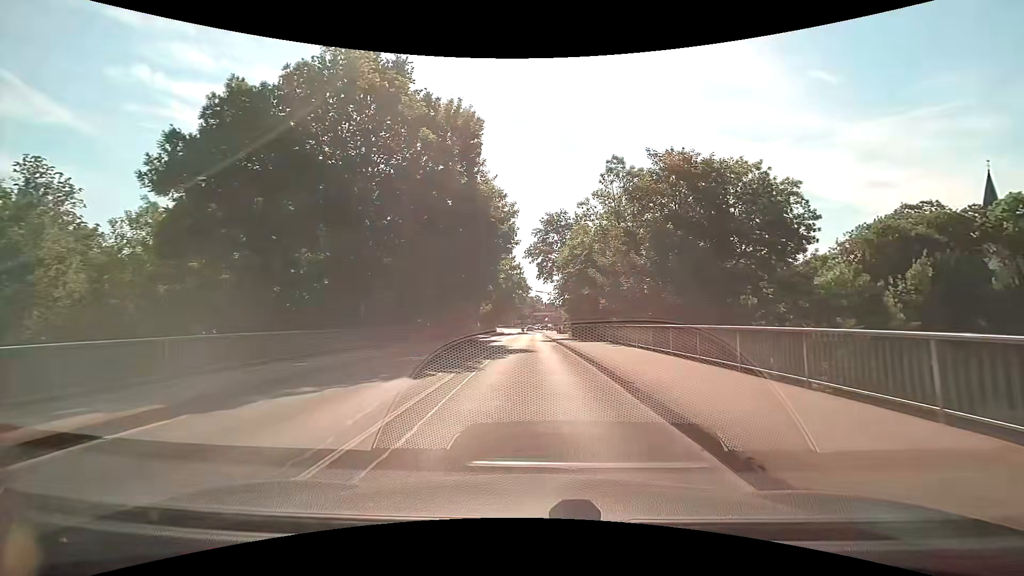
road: tertiary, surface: asphalt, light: Day
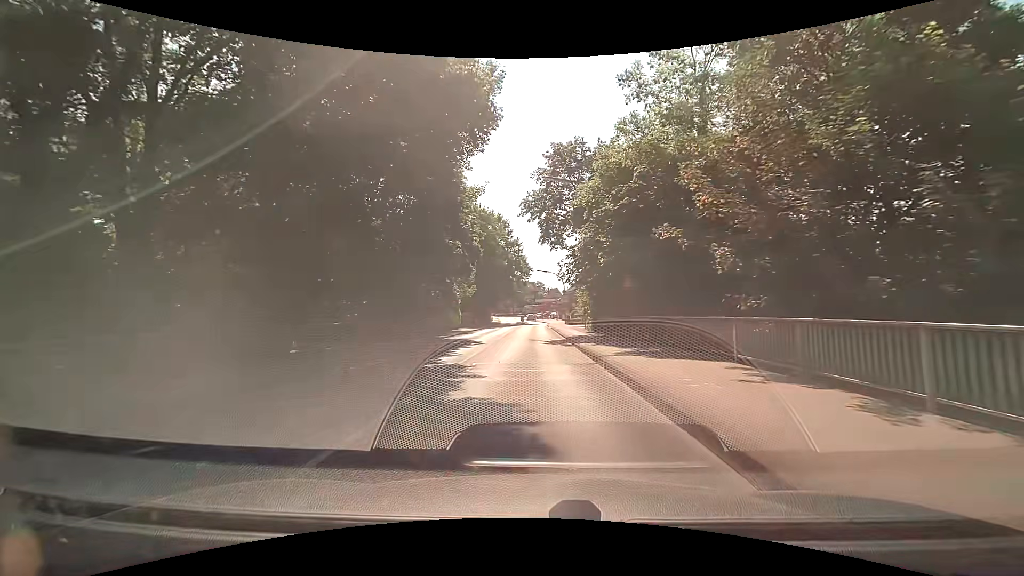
(+0.3, +19.0) m; +1°
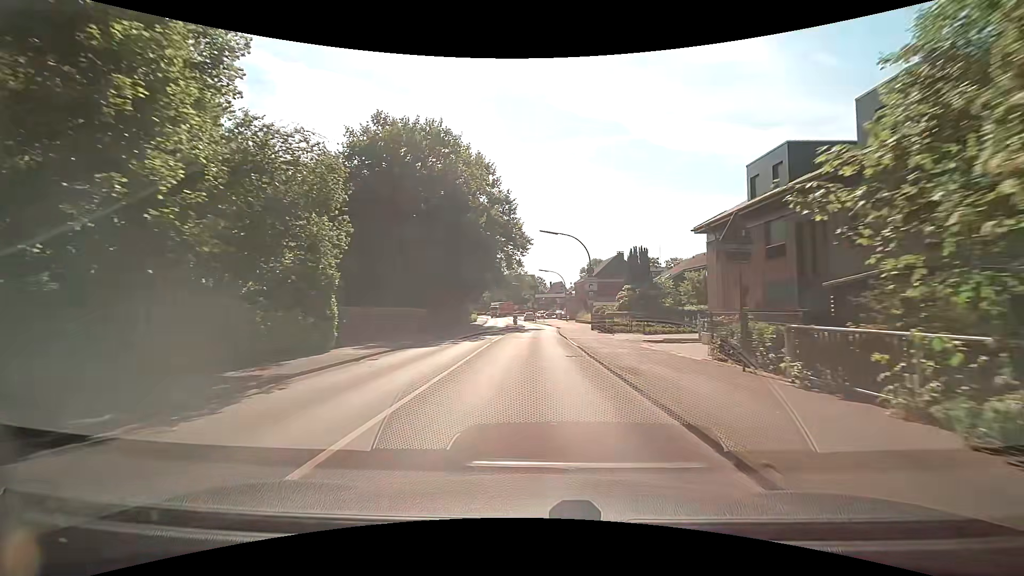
(-0.2, +33.5) m; +1°
